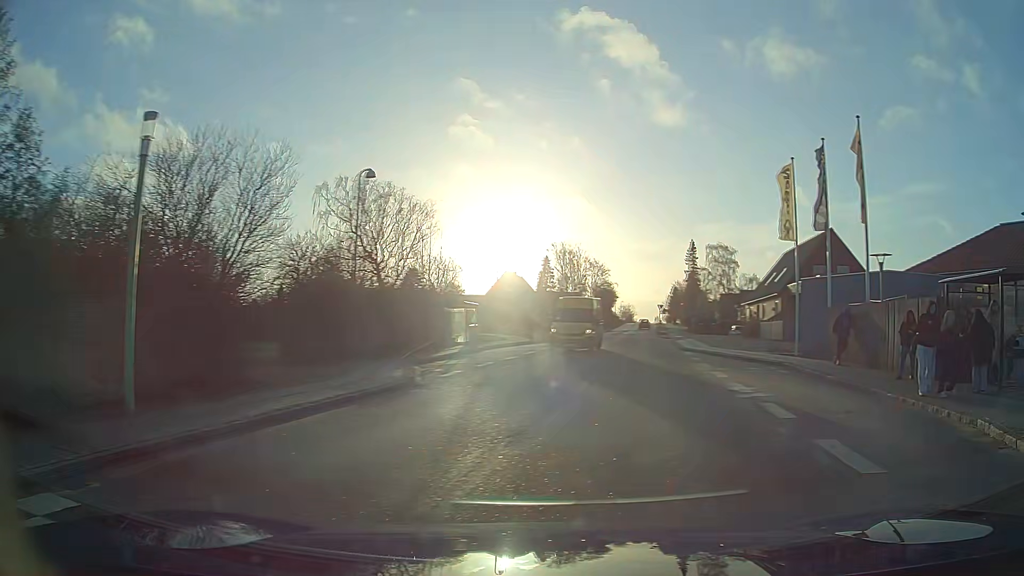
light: Day
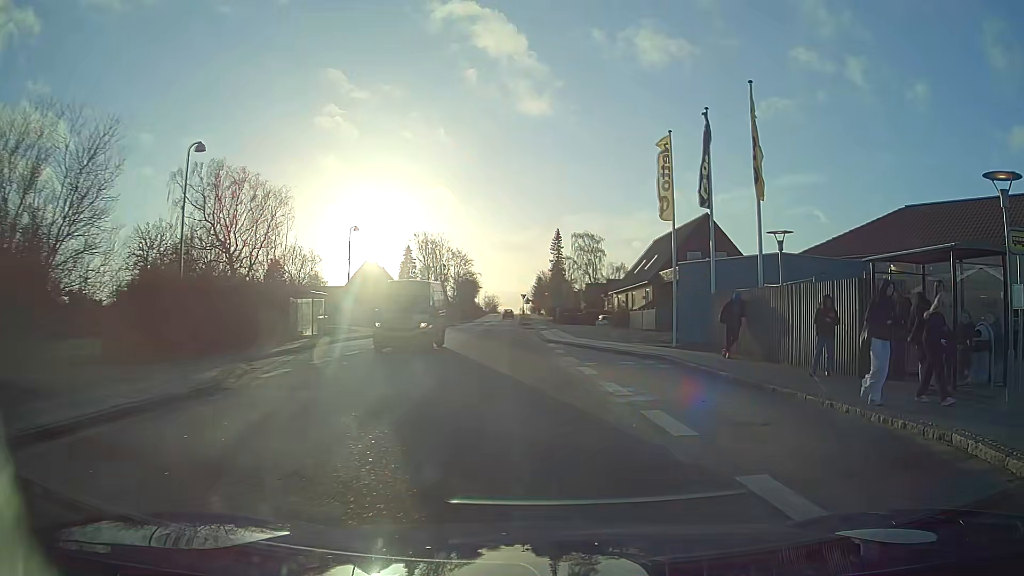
(+0.3, +2.9) m; +12°
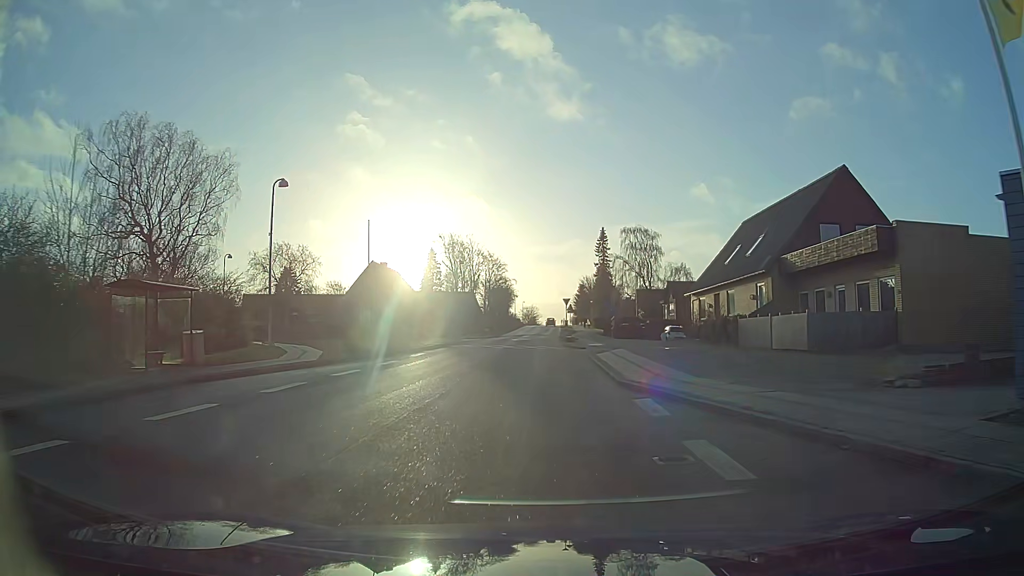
(-0.5, +18.6) m; -3°
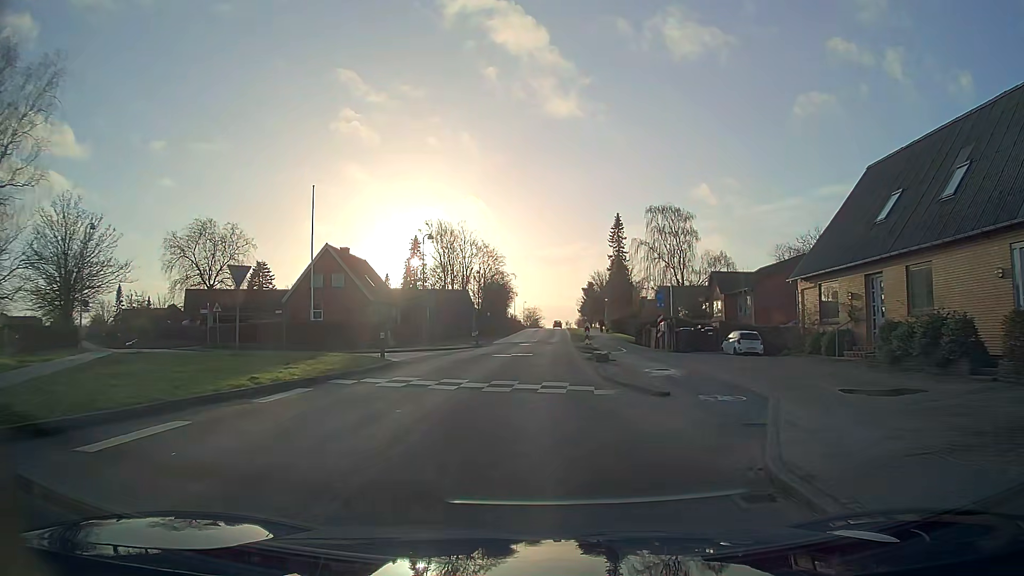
(-0.1, +19.0) m; 0°
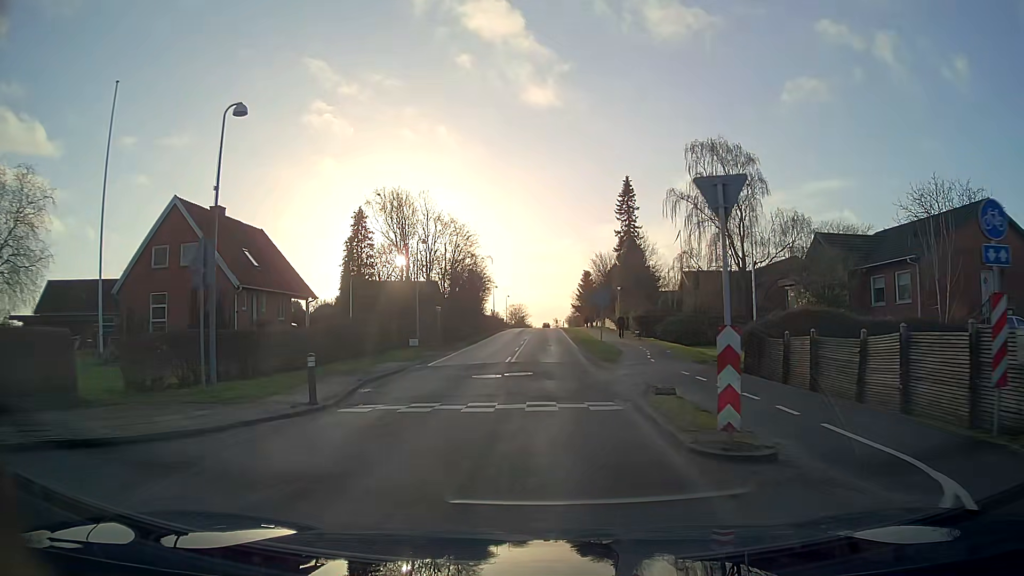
(+0.1, +25.6) m; +1°
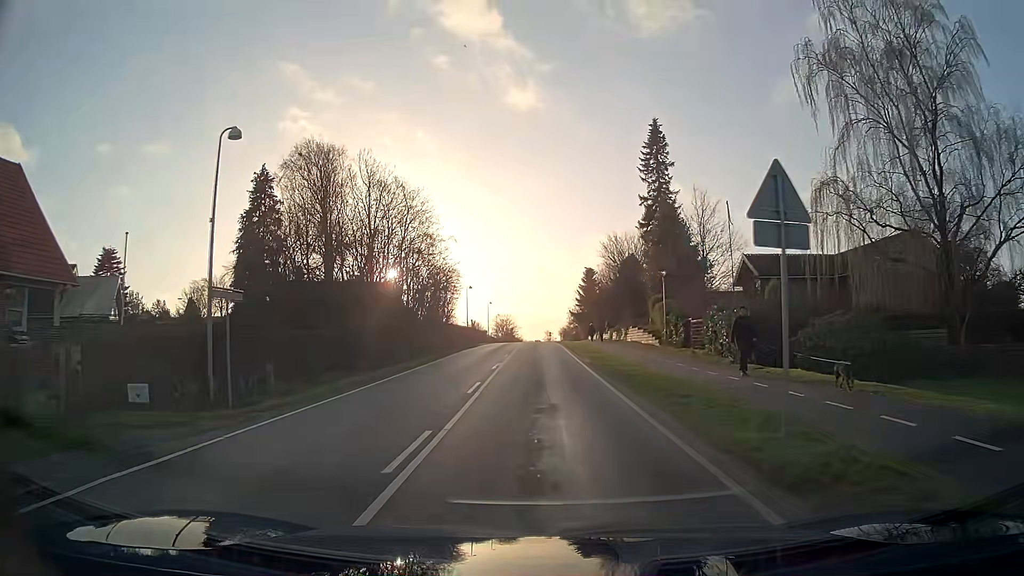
(+0.4, +26.2) m; +1°
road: tertiary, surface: asphalt
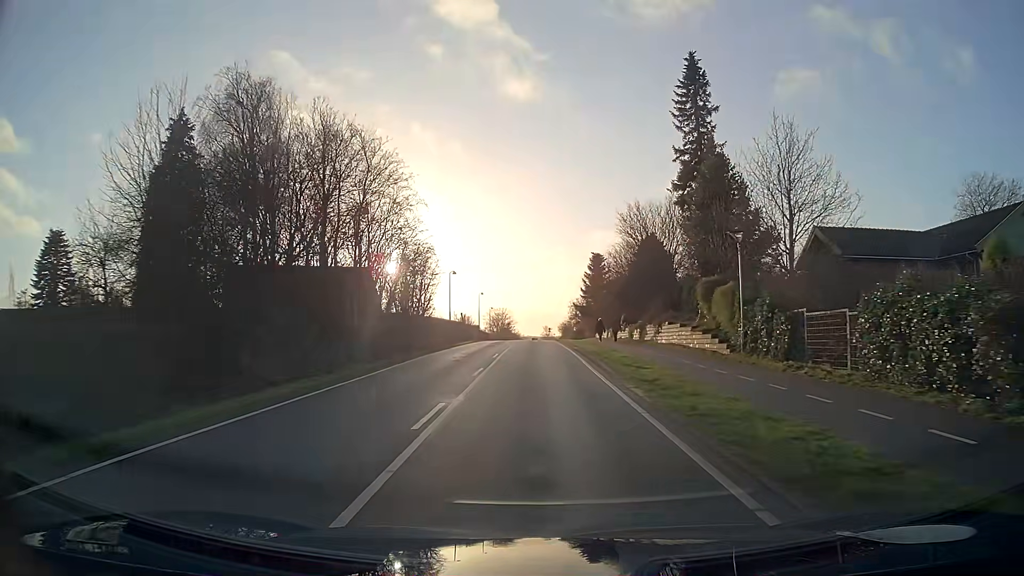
(-0.1, +13.7) m; 0°
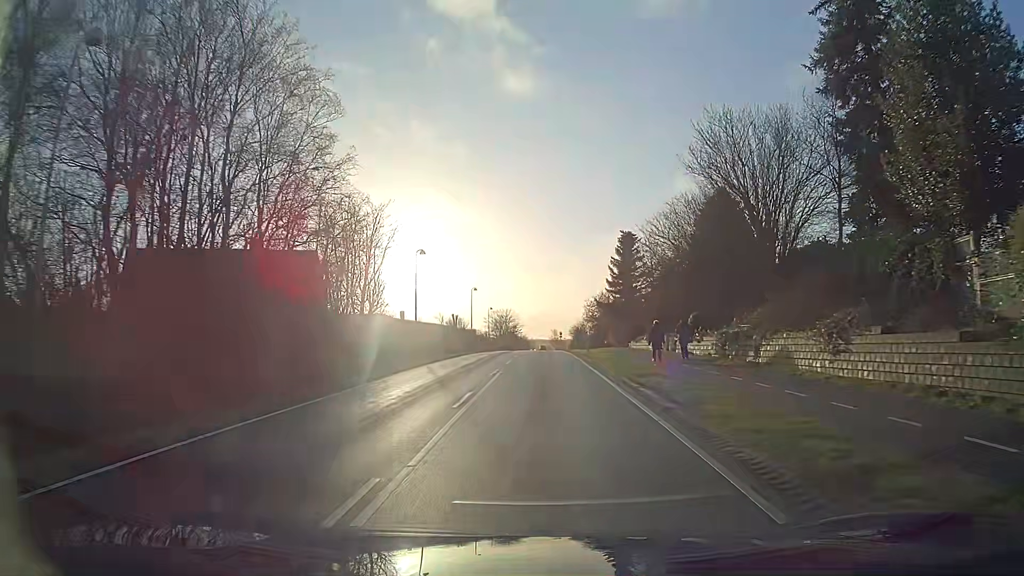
(-0.2, +21.0) m; -1°
(0, +10) (0, +20) (0, +30) (+1, +40) (+1, +50) (+1, +60) (+1, +70) (+1, +80) (+1, +90) (+1, +100) m
